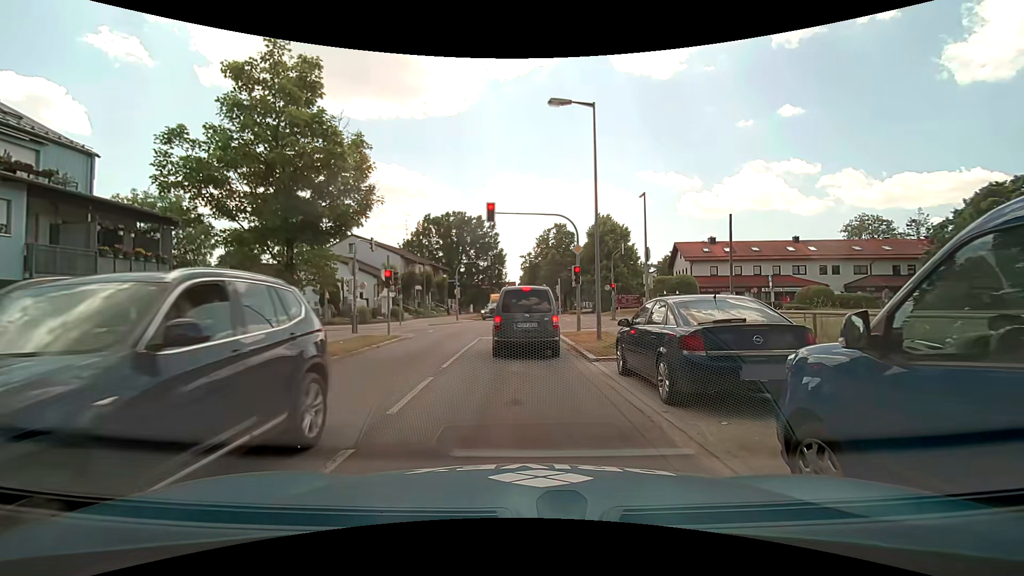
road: secondary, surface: asphalt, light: Day
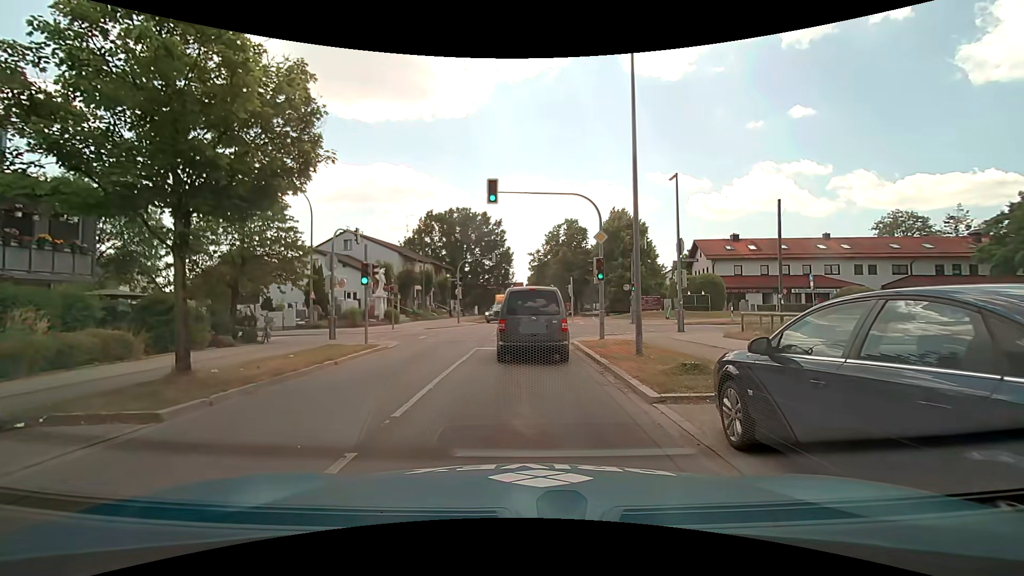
(0.0, +4.7) m; 0°
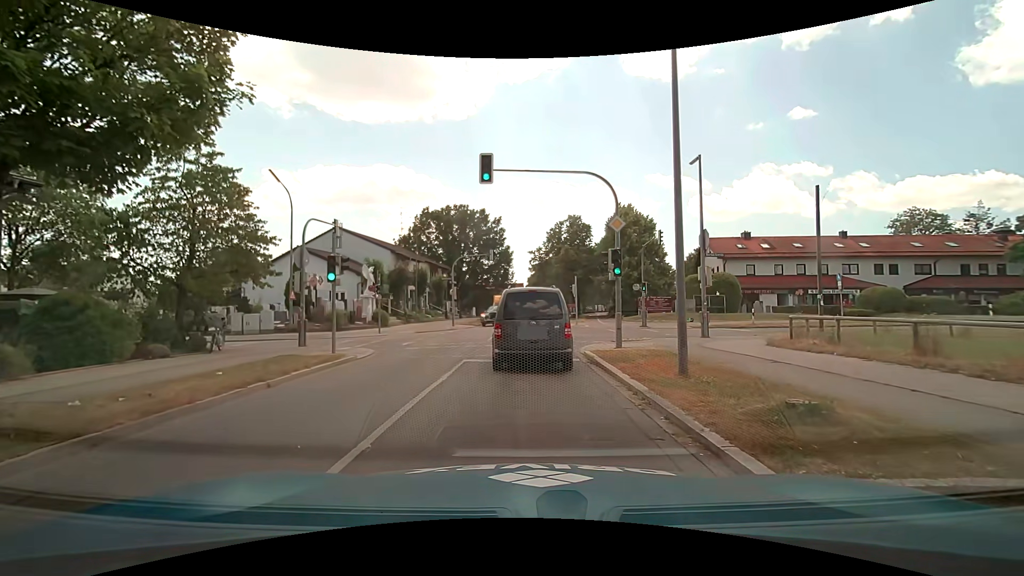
(0.0, +3.5) m; +1°
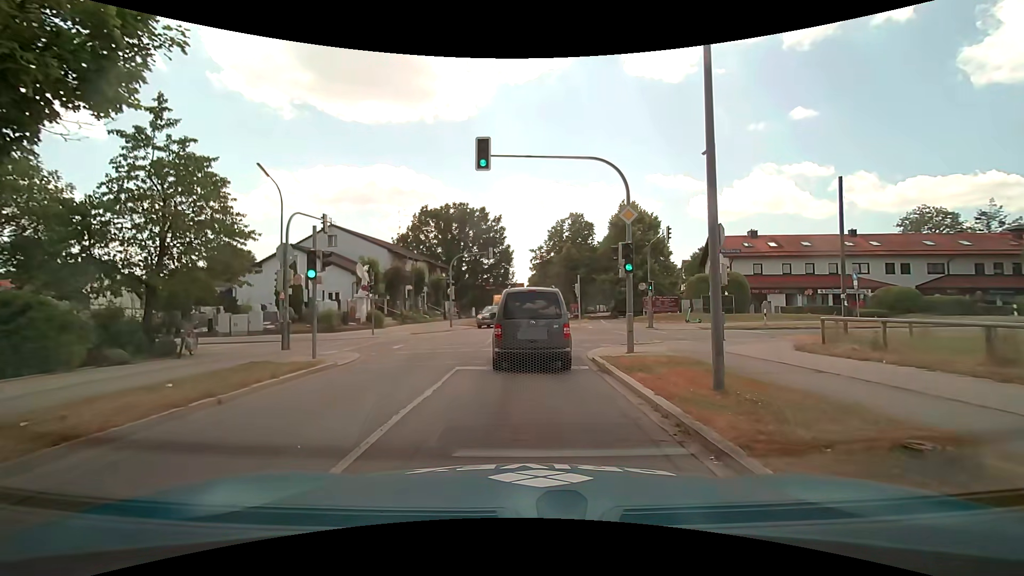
(0.0, +1.6) m; -1°
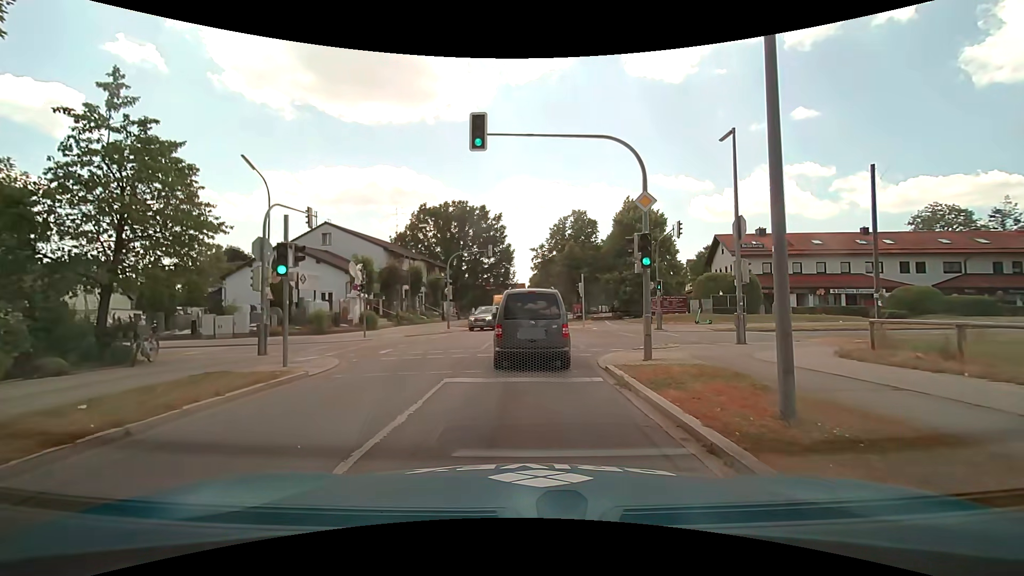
(0.0, +1.9) m; 0°
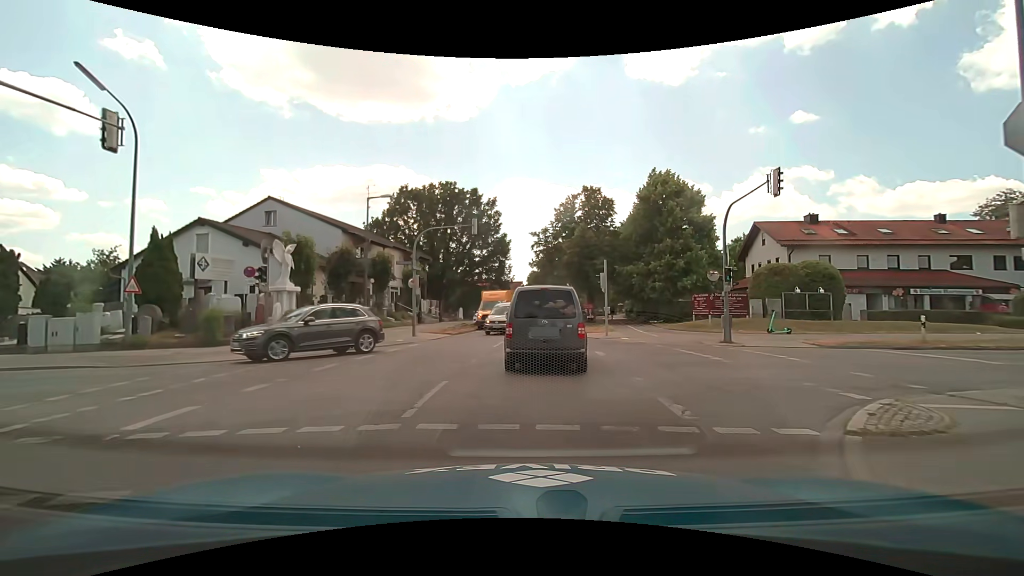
(0.0, +11.2) m; +1°
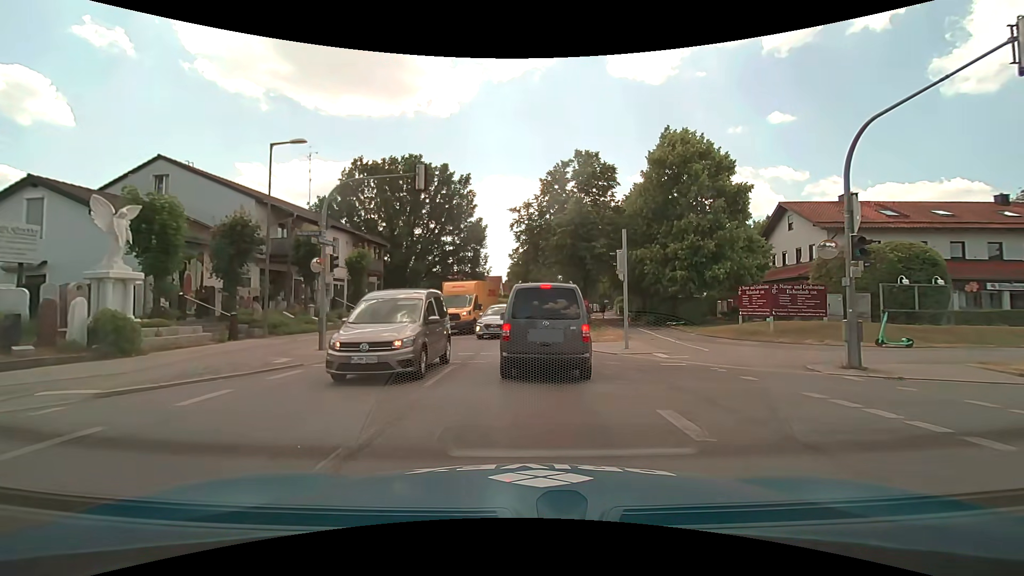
(+0.1, +9.3) m; +2°
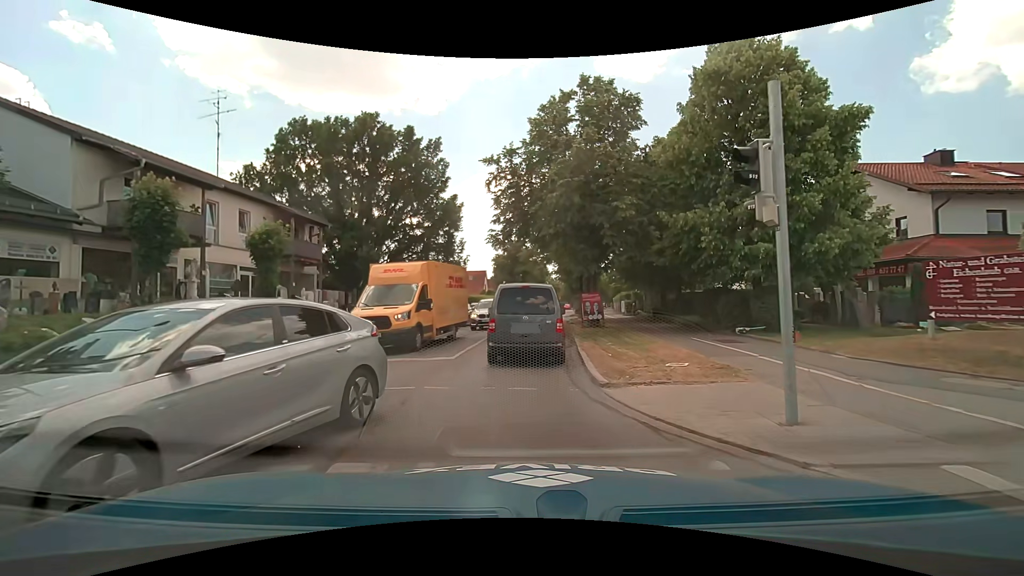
(+0.1, +10.7) m; +1°
(0, +10) (0, +20) (+1, +30) (+2, +40) (+2, +50) (+3, +60) (+5, +70) (+6, +80) (+8, +90) (+9, +99) m
